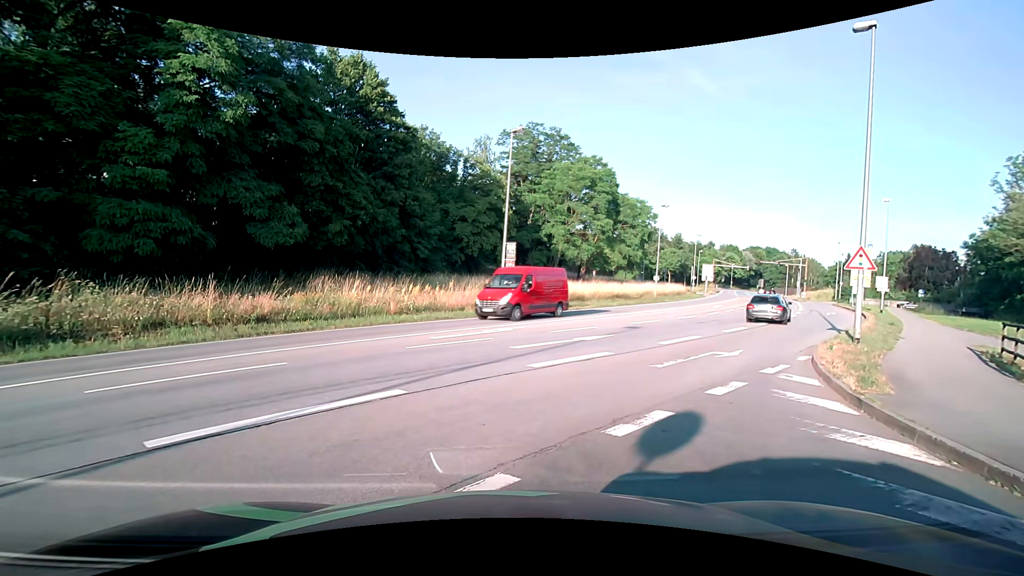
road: primary_link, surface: asphalt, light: Day
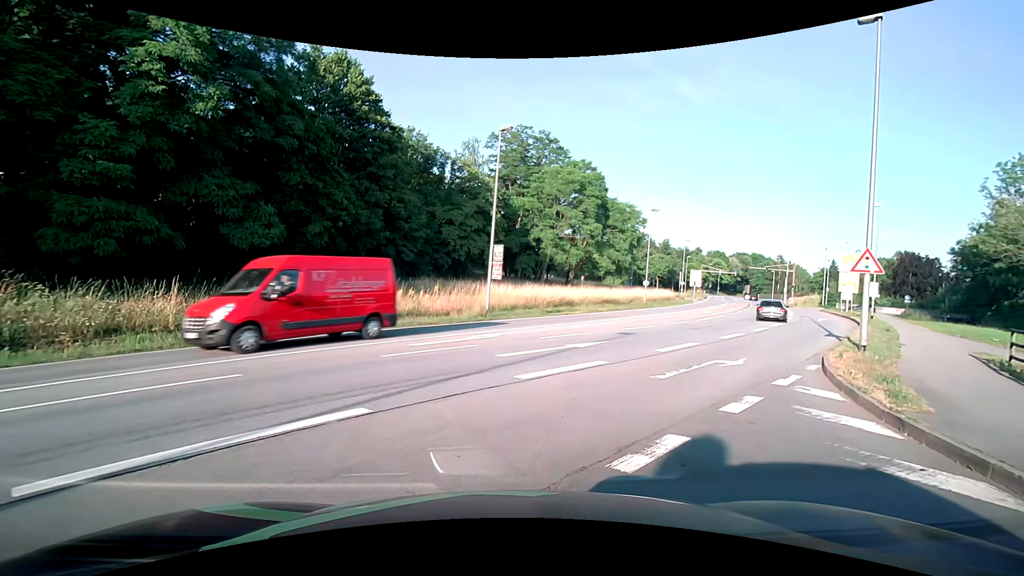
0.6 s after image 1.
(0.0, +1.1) m; 0°
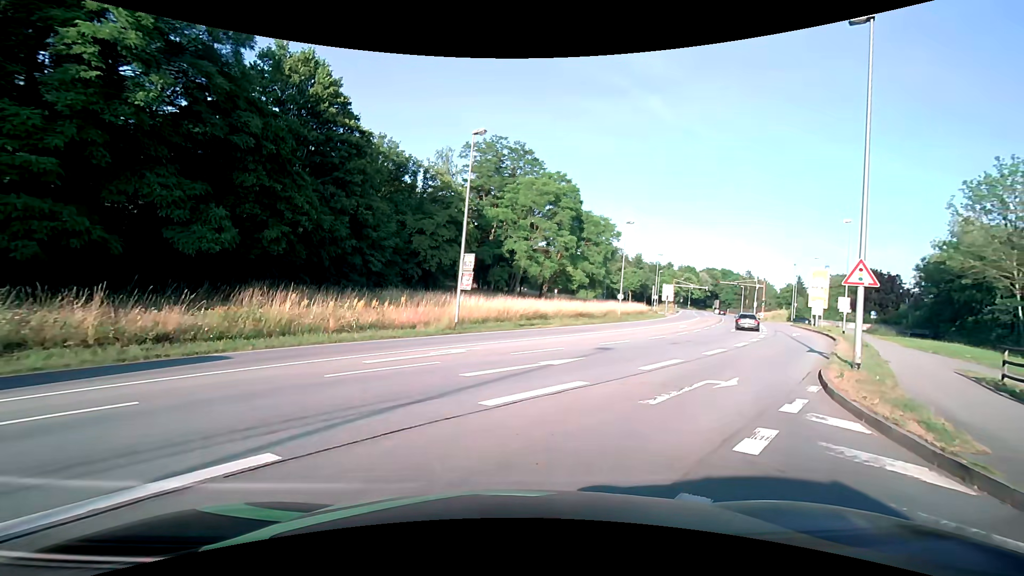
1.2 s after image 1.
(0.0, +1.5) m; +4°
